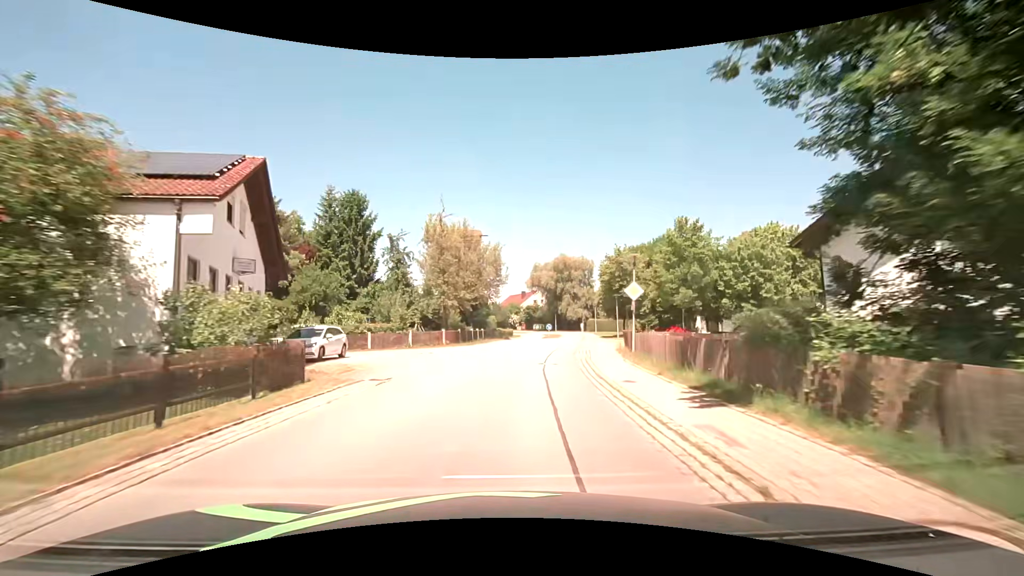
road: secondary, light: Day
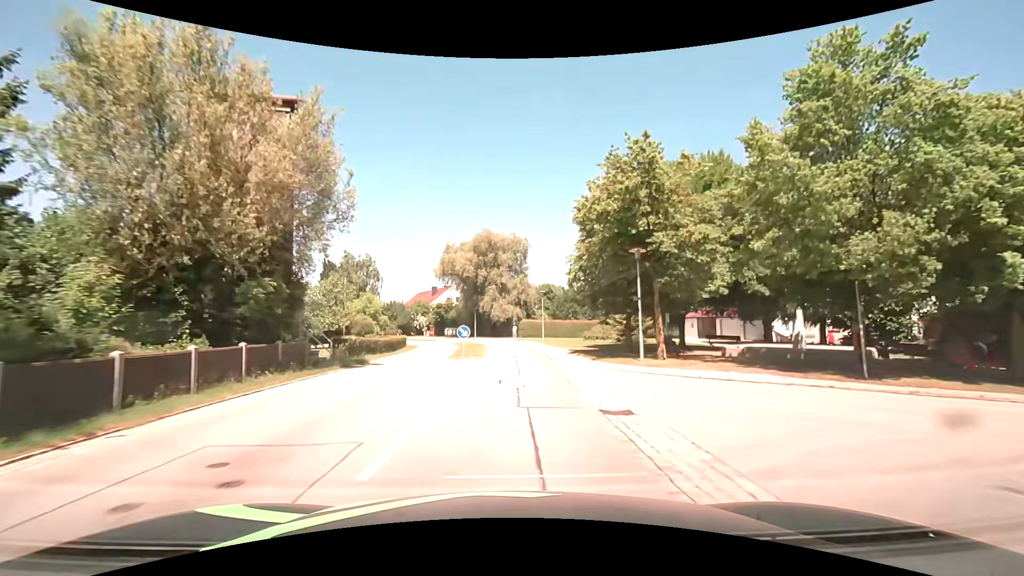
(+2.5, +30.2) m; +9°
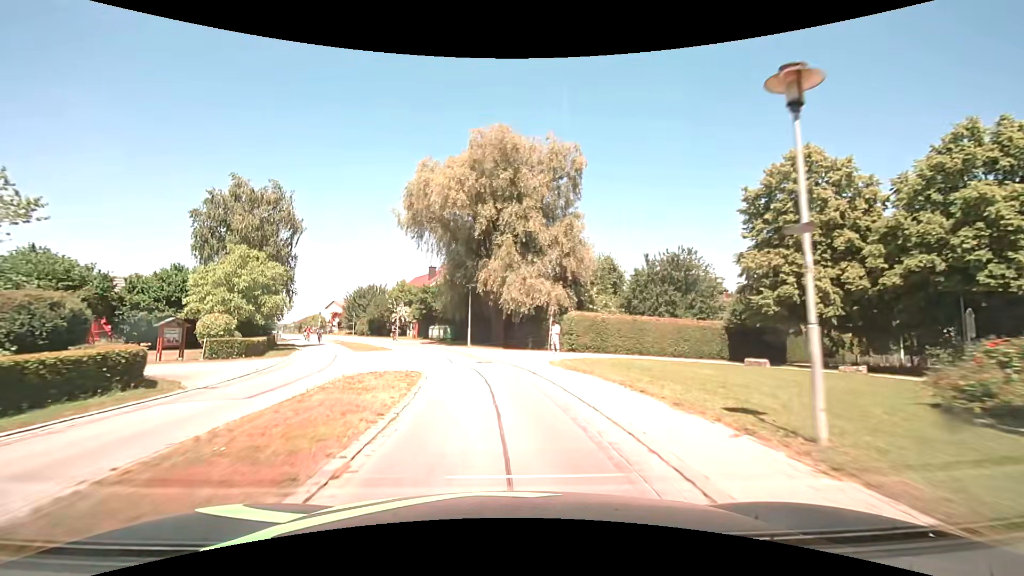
(+0.4, +38.0) m; -2°
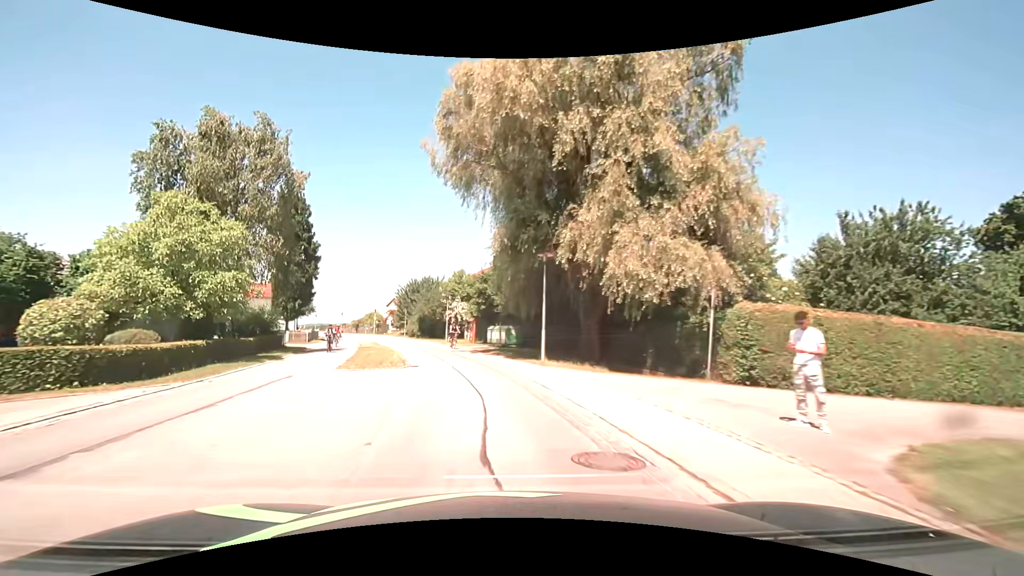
(-1.0, +15.1) m; -8°
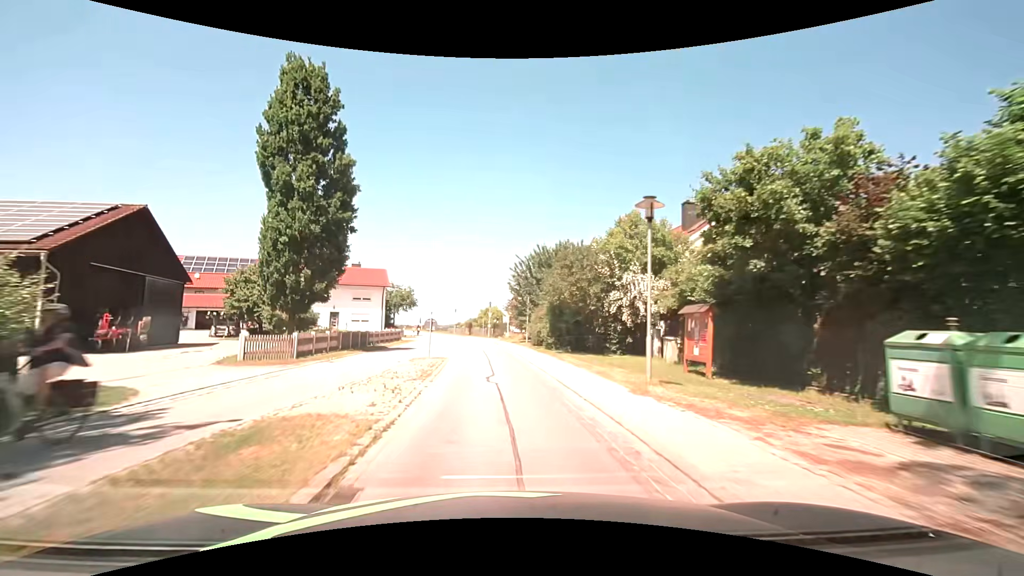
(-4.9, +29.9) m; -15°
(0, +10) (-1, +20) (-2, +30) (-3, +40) (-4, +50) (-7, +60) (-9, +69) (-12, +79) (-15, +88) (-18, +98) m
